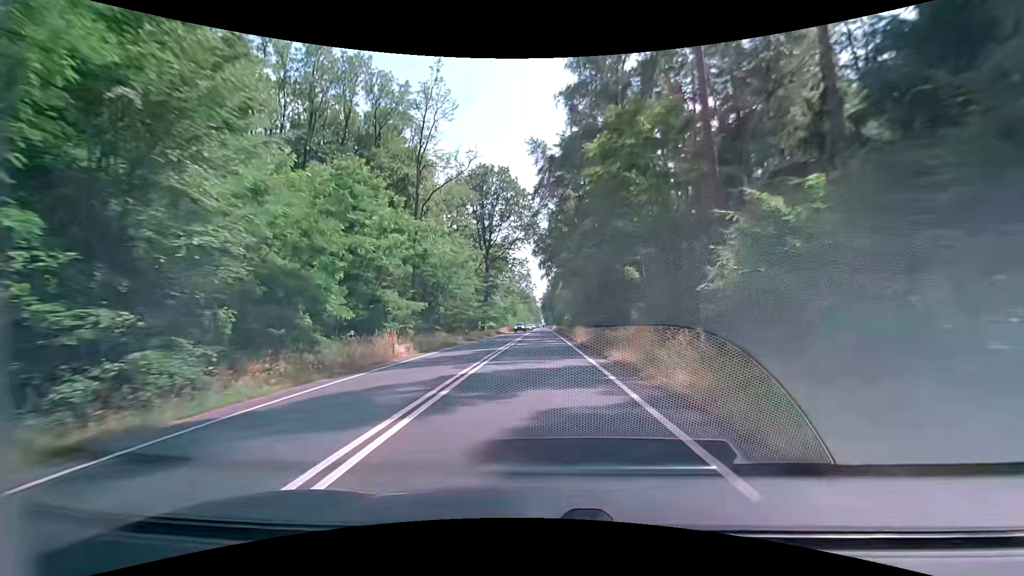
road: primary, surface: asphalt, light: Day
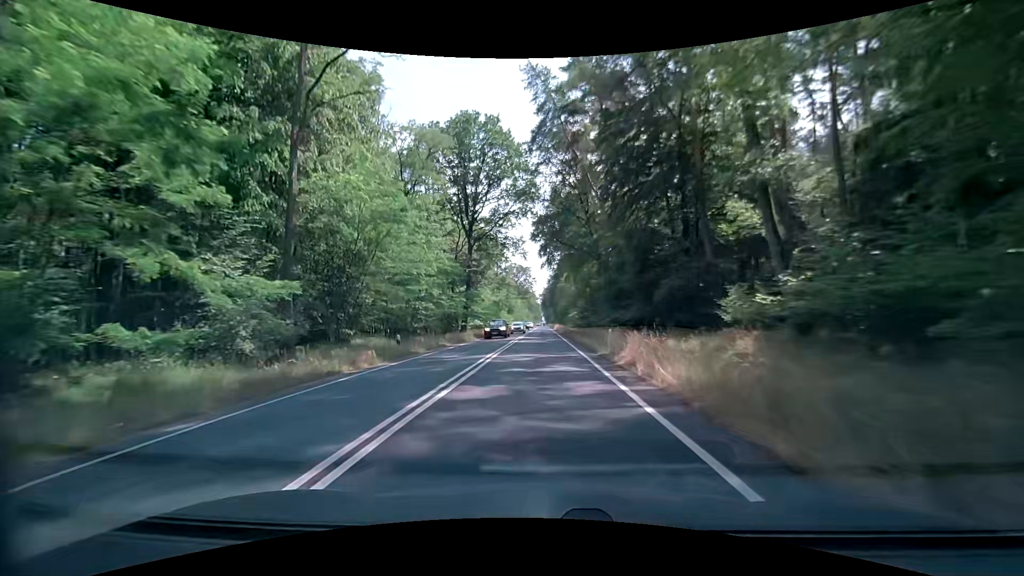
(-0.1, +21.0) m; -1°
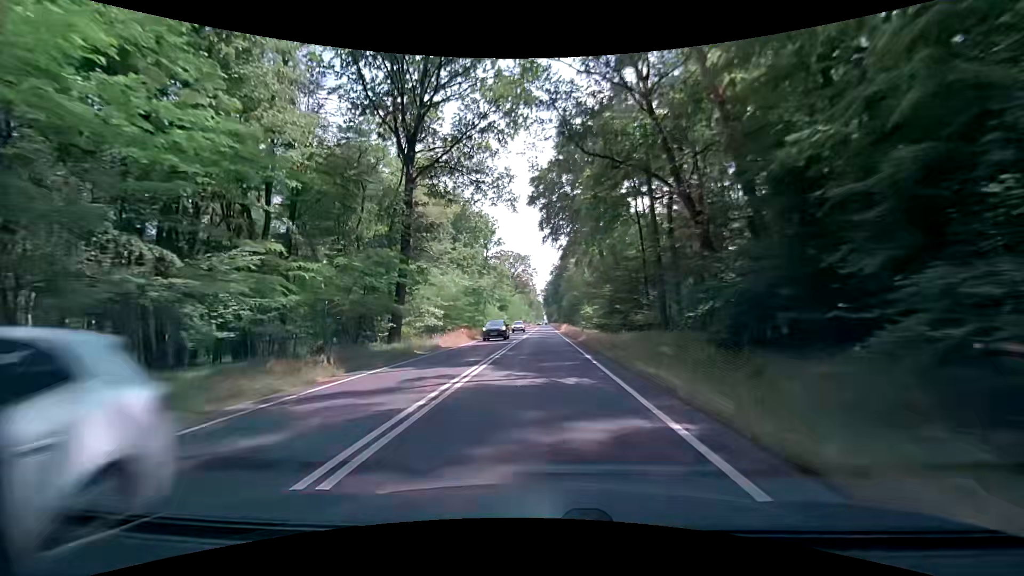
(+0.2, +31.2) m; +1°
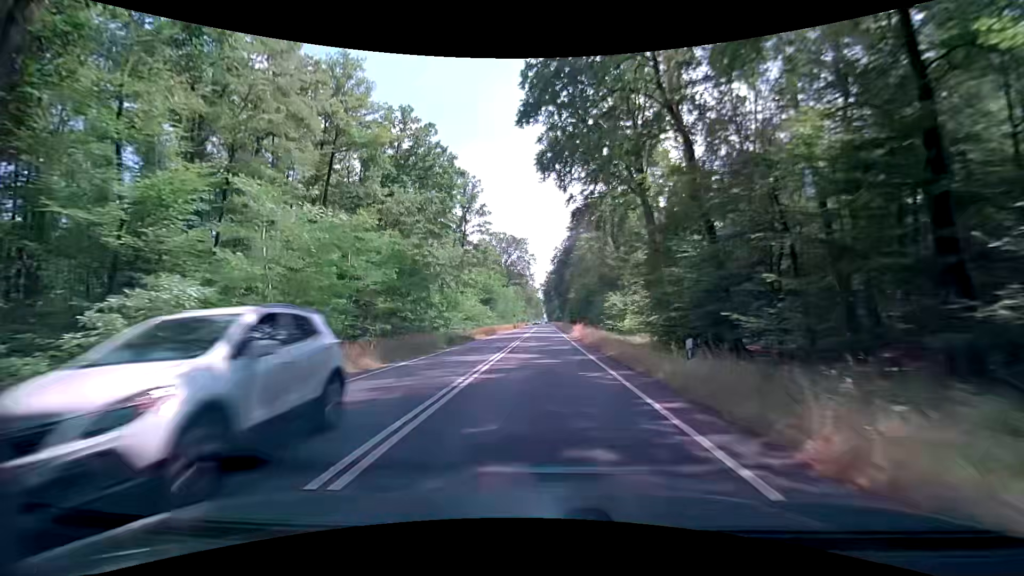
(-0.2, +30.9) m; -1°
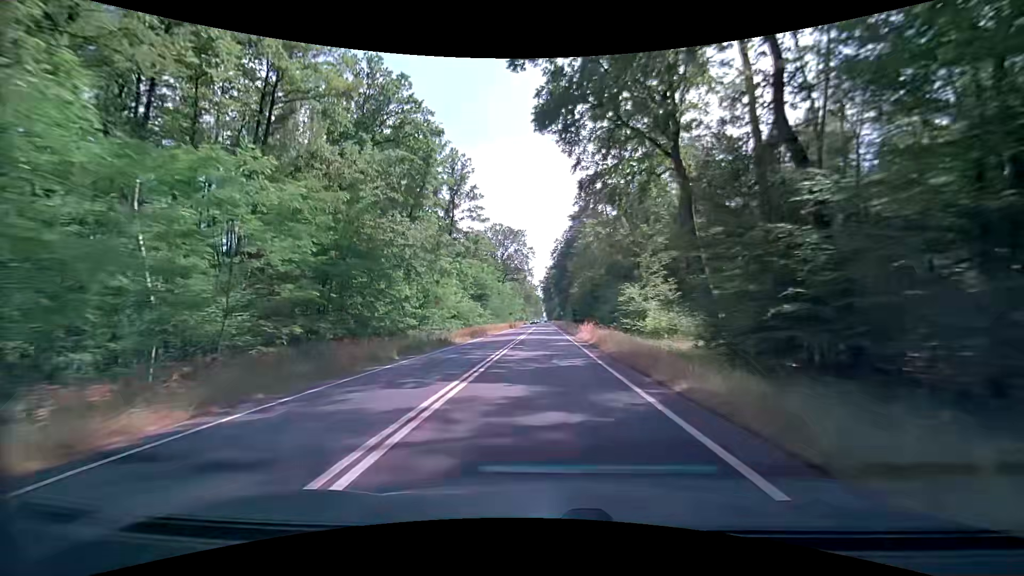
(+0.1, +10.2) m; 0°
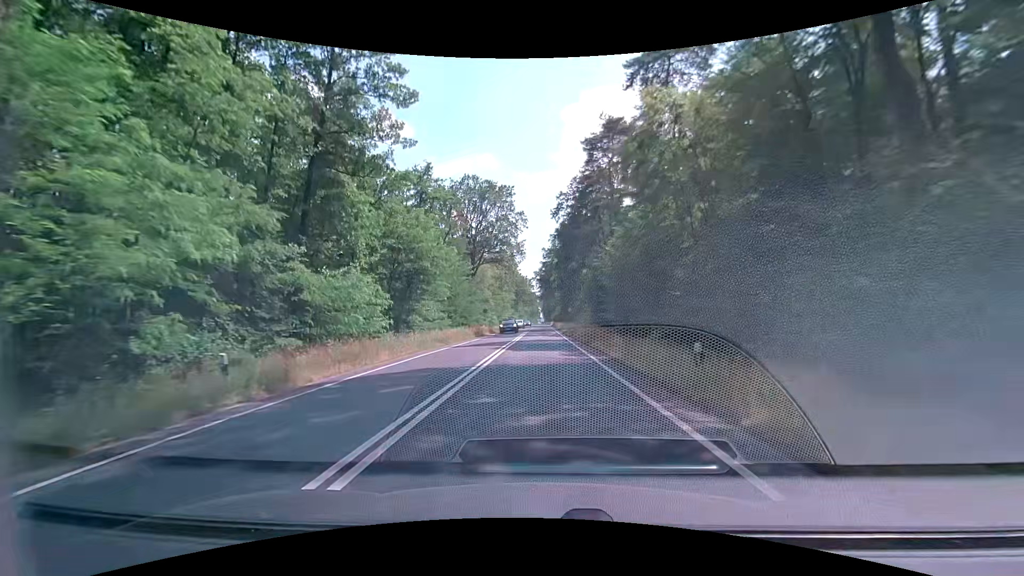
(+0.4, +40.7) m; +1°
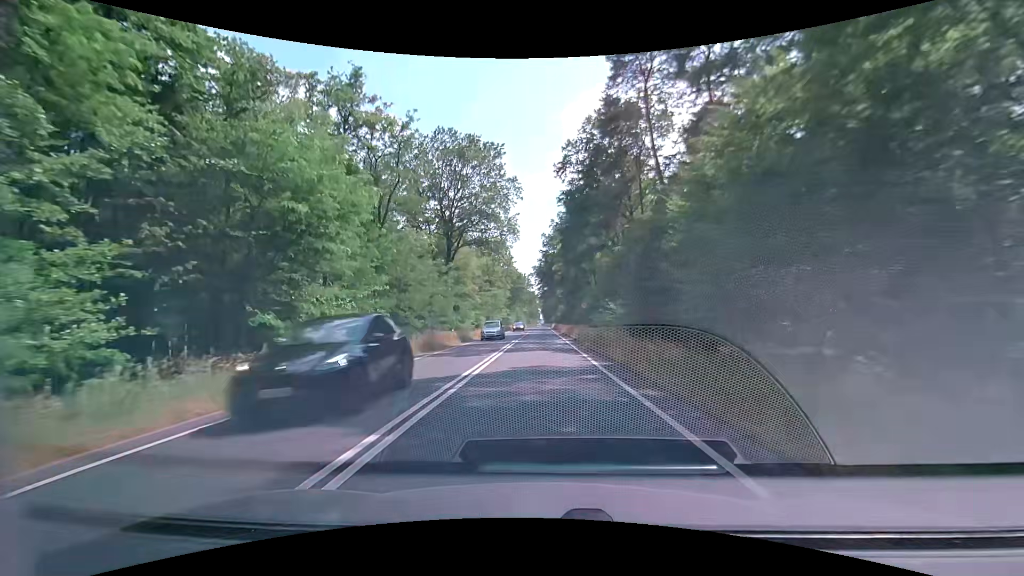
(-0.2, +20.2) m; -1°
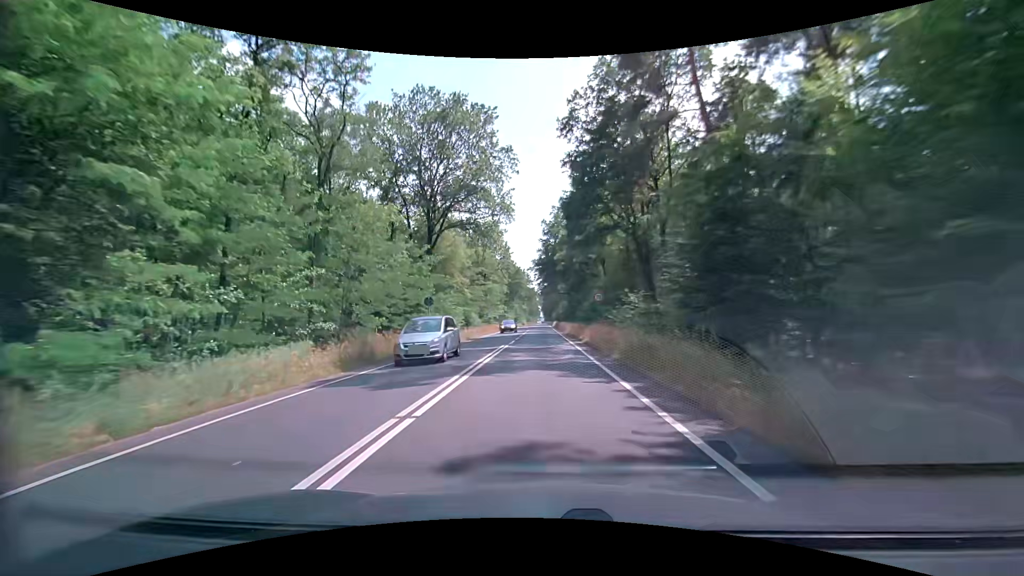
(0.0, +10.1) m; 0°
(0, +10) (0, +20) (0, +30) (0, +40) (0, +50) (-1, +60) (-1, +70) (-1, +80) (-1, +90) (-1, +100) m
